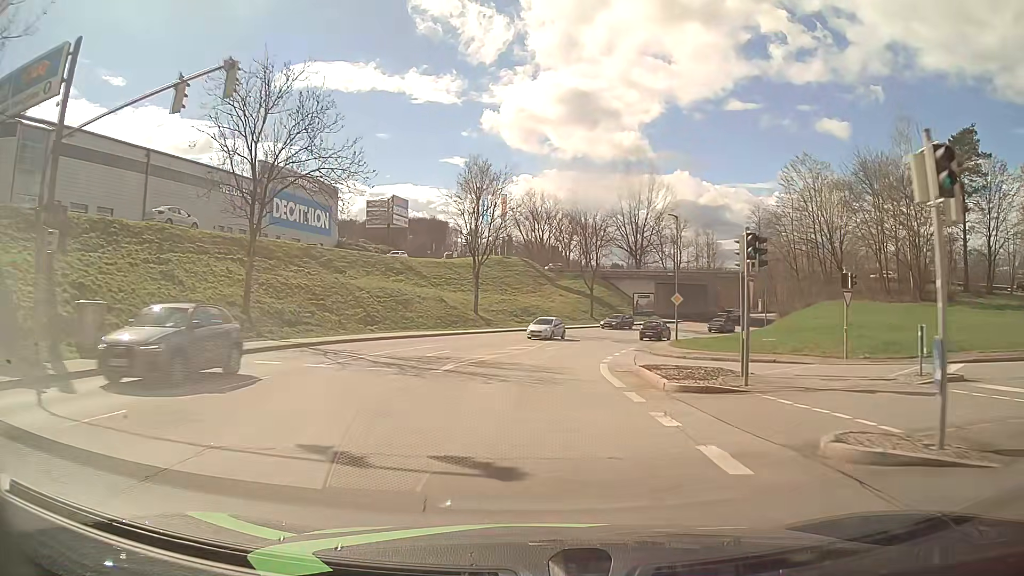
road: tertiary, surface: asphalt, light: Day
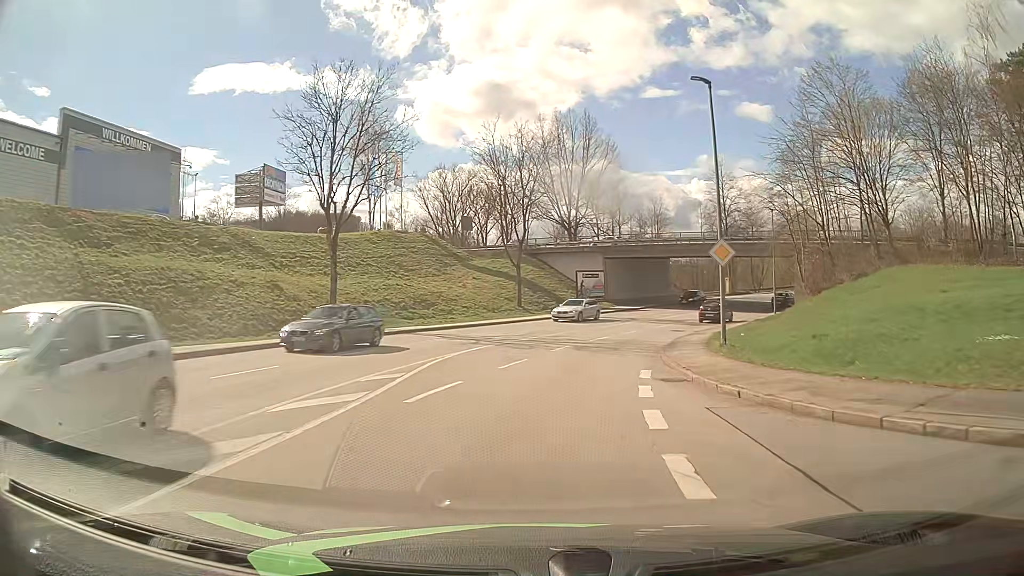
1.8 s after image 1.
(+0.9, +23.4) m; +6°
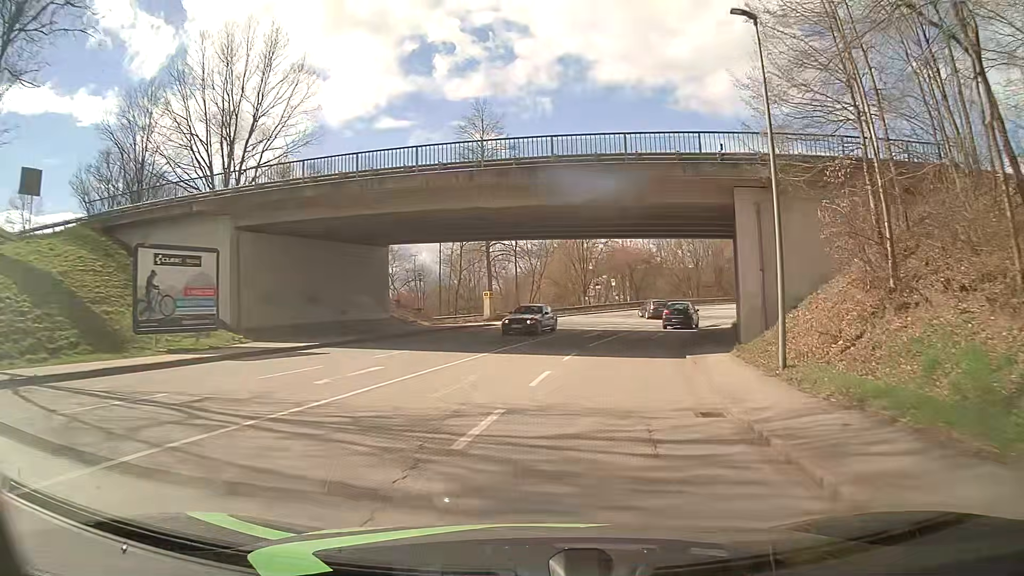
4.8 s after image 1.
(+7.1, +37.5) m; +23°
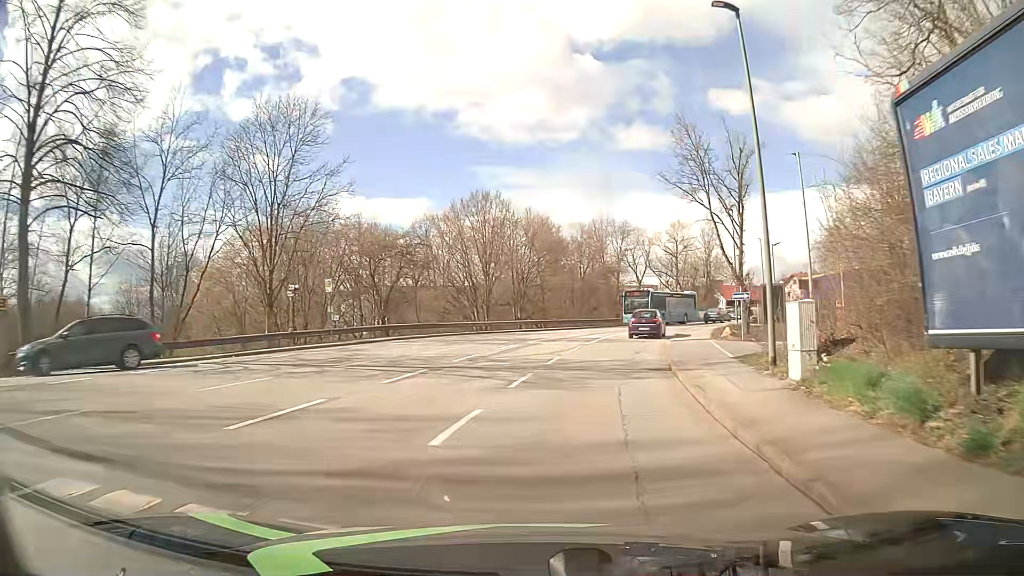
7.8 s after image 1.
(+4.9, +35.6) m; +10°
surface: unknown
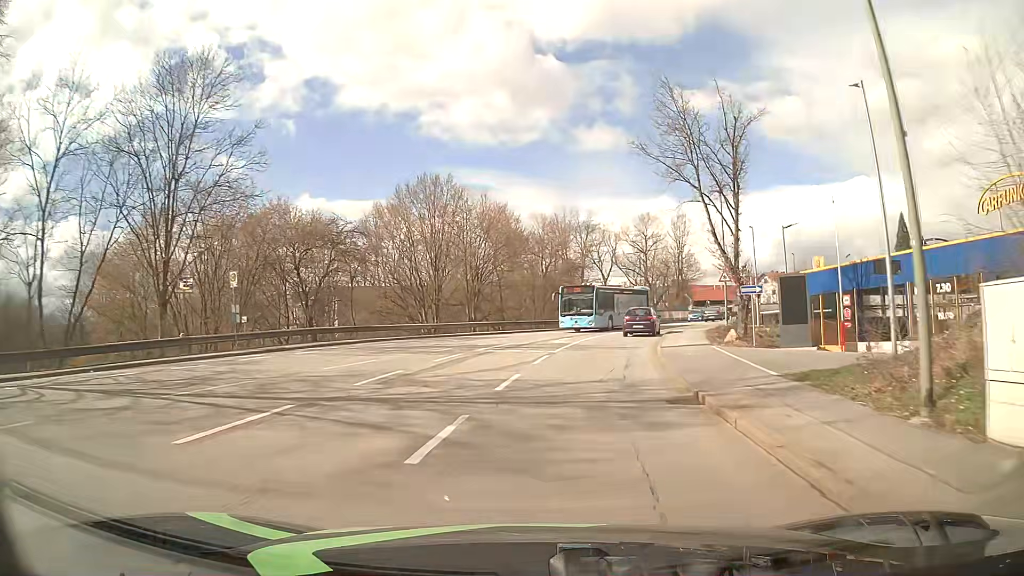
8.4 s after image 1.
(+0.7, +6.9) m; +11°
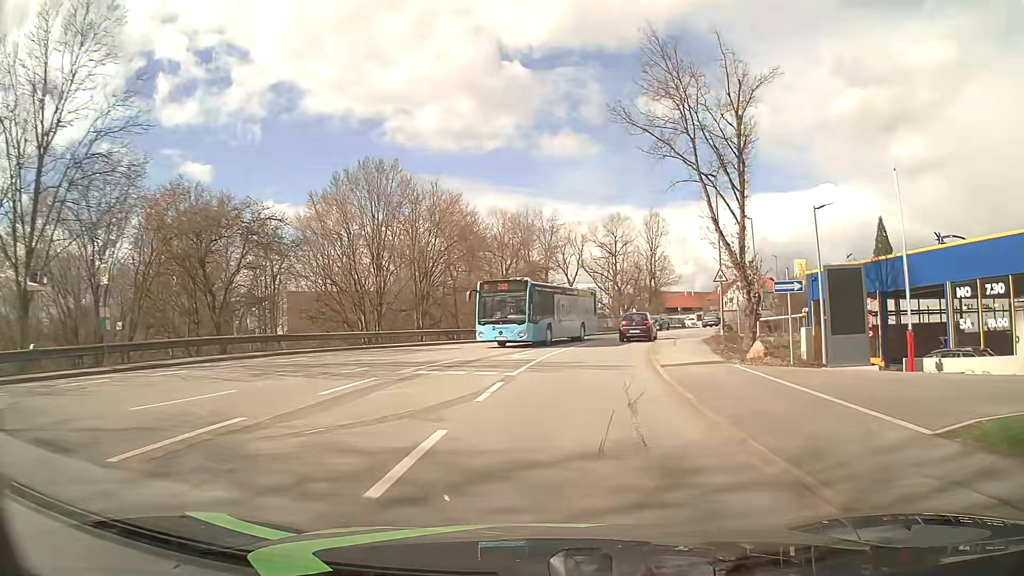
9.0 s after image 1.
(+0.4, +7.0) m; +5°
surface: asphalt
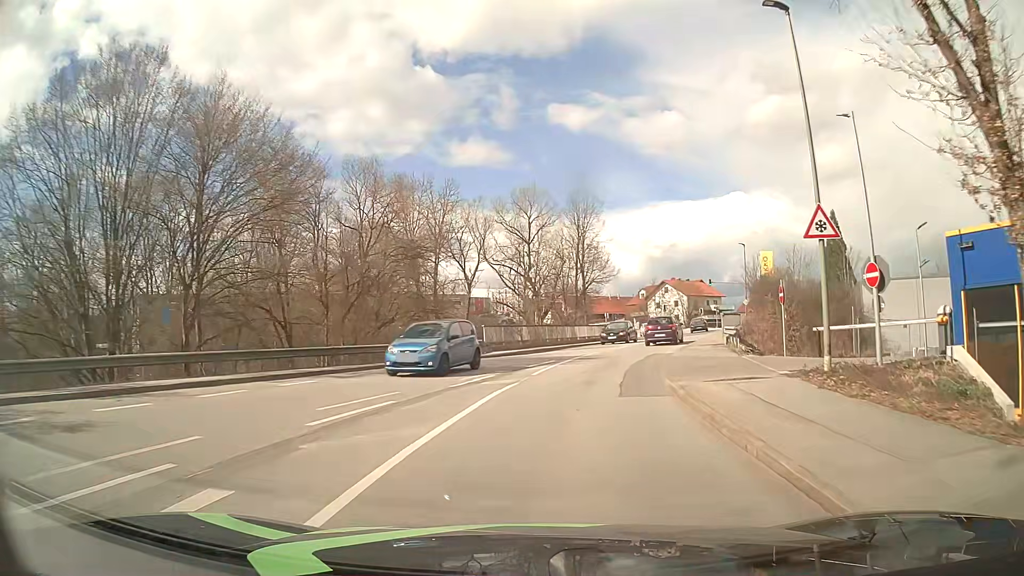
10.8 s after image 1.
(+1.5, +20.9) m; +8°
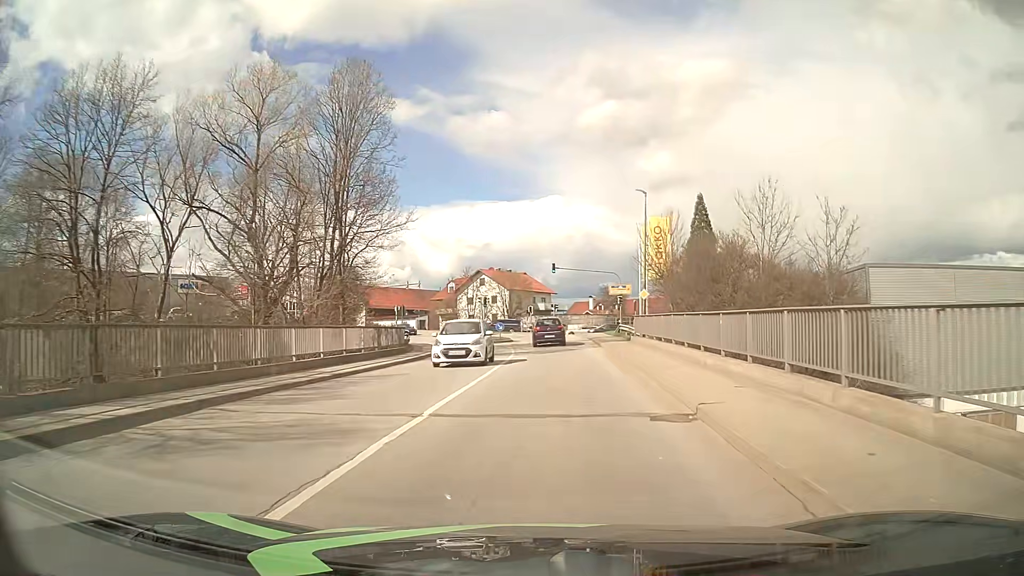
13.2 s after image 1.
(+4.0, +28.1) m; +17°
(0, +10) (+1, +20) (+1, +30) (+1, +40) (0, +50) (-1, +60) (-4, +69) (-8, +79) (-13, +87) (-19, +95) m
